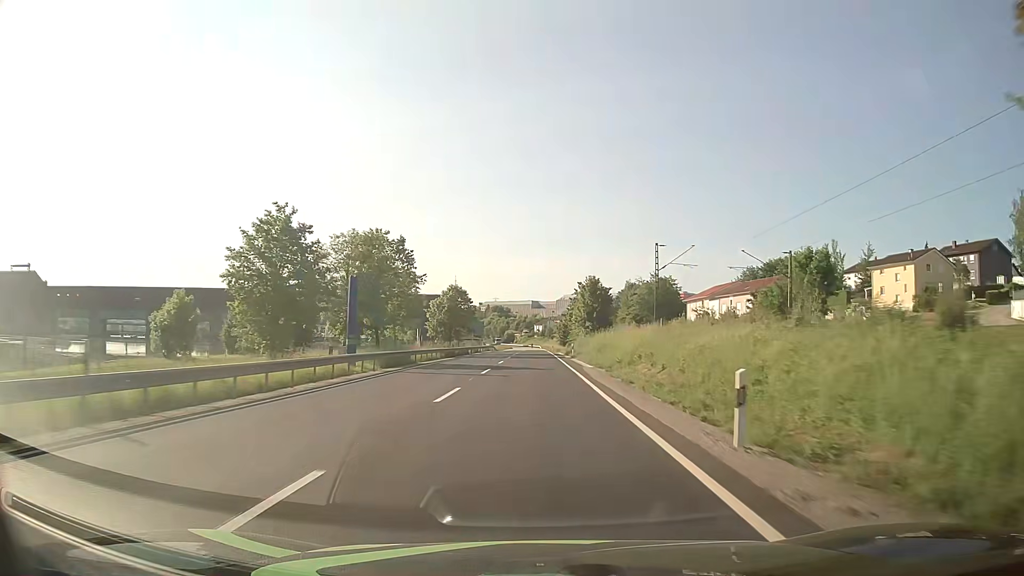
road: primary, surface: asphalt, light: Day
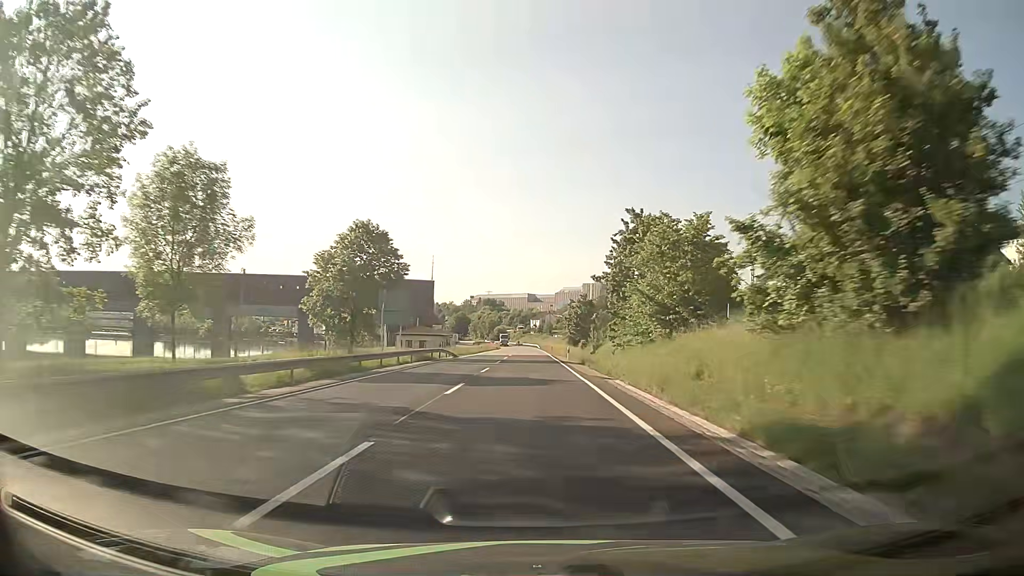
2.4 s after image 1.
(-0.1, +58.3) m; 0°
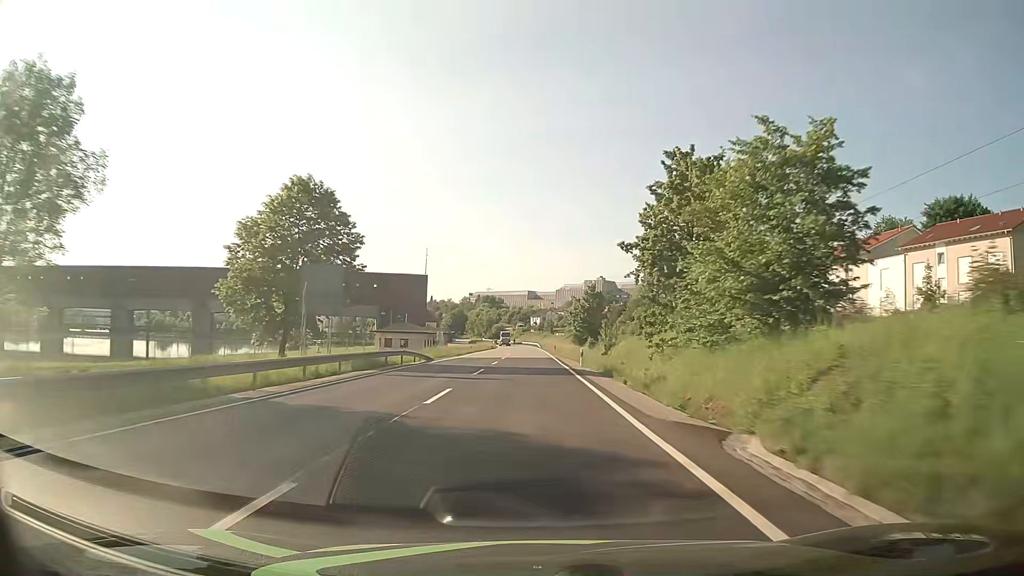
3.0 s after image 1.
(0.0, +14.7) m; 0°
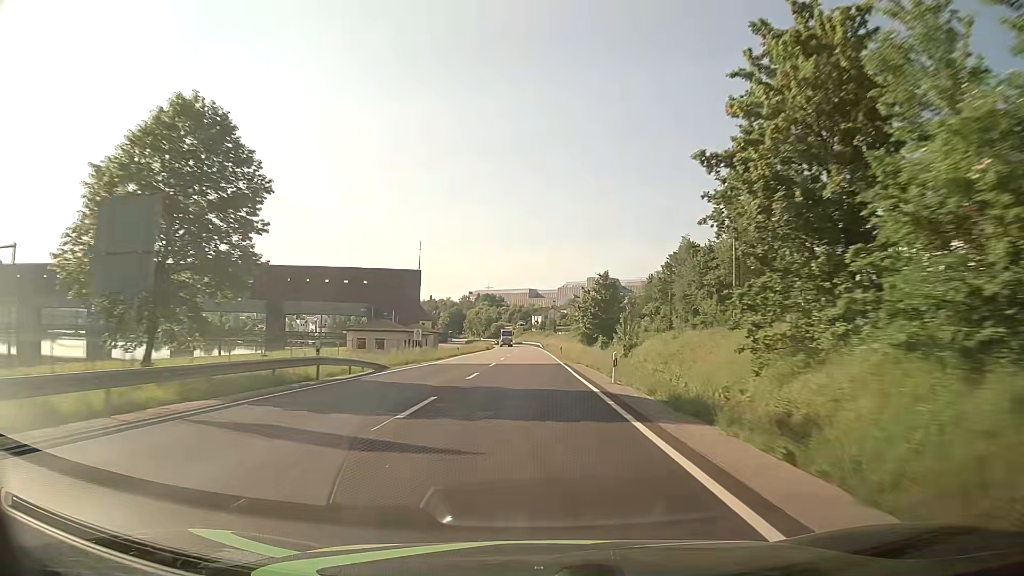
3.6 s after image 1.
(0.0, +14.7) m; 0°
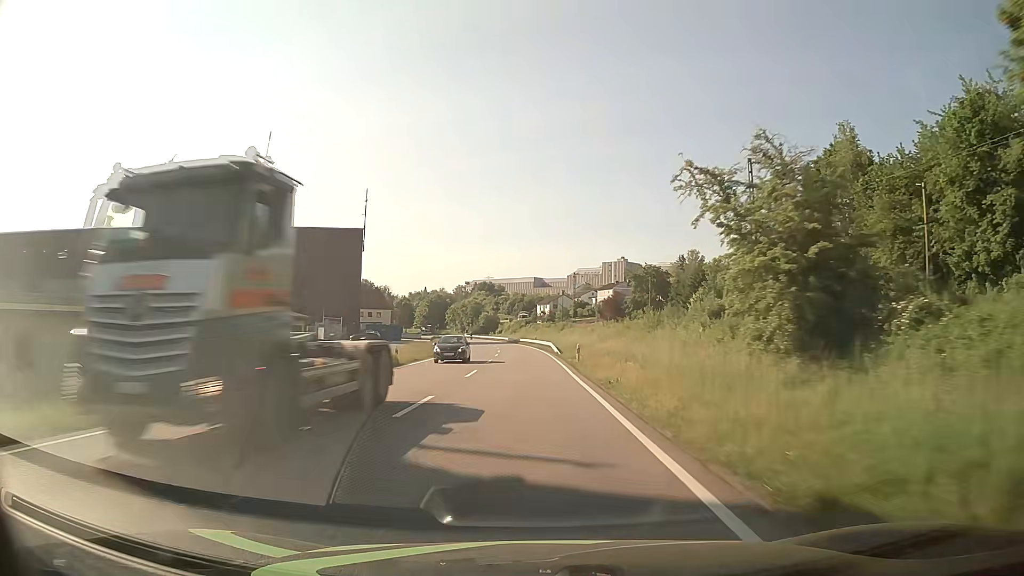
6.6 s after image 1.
(-0.1, +72.1) m; 0°
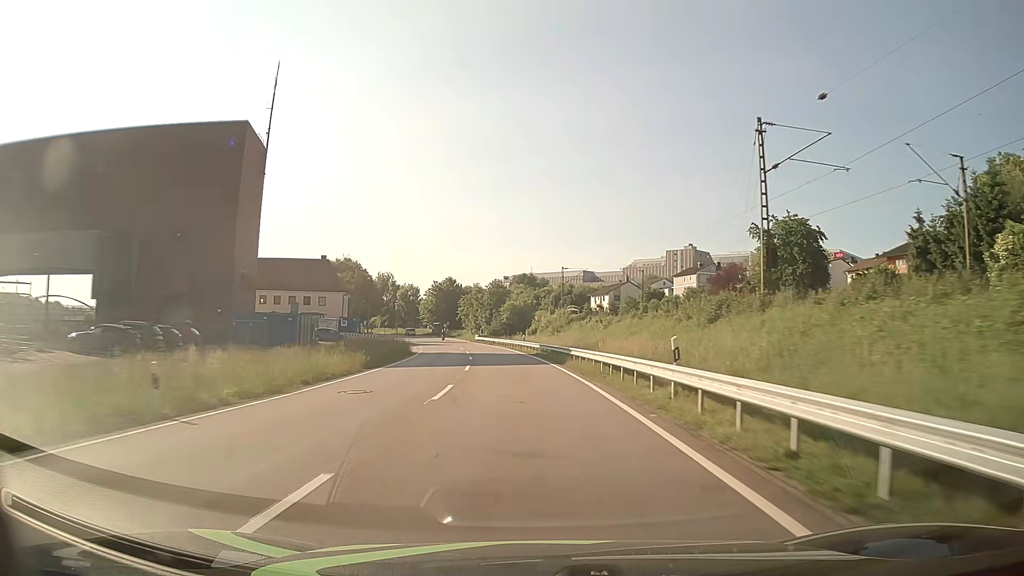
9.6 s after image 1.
(-1.9, +69.2) m; -4°
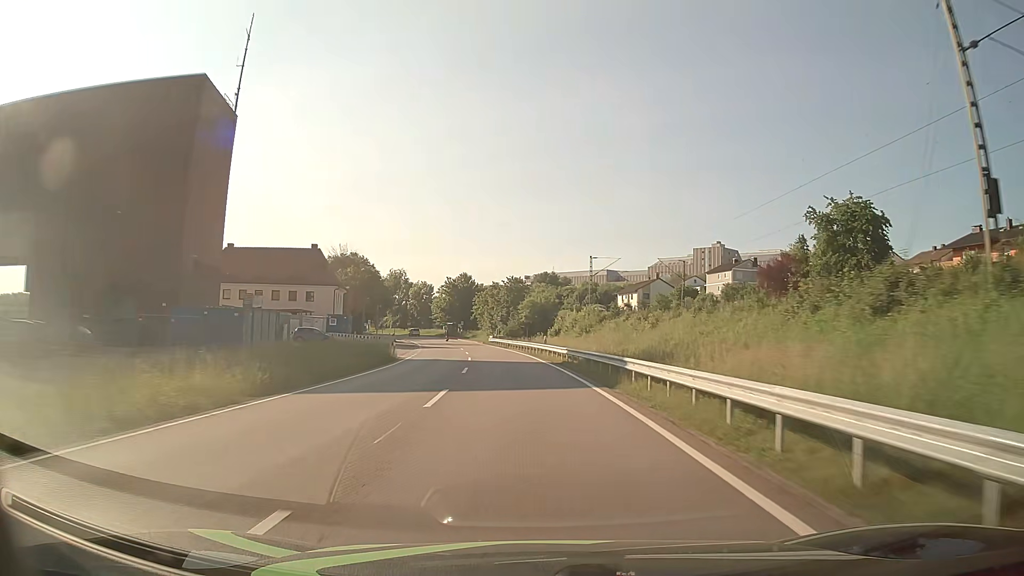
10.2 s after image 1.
(-0.2, +13.5) m; -2°
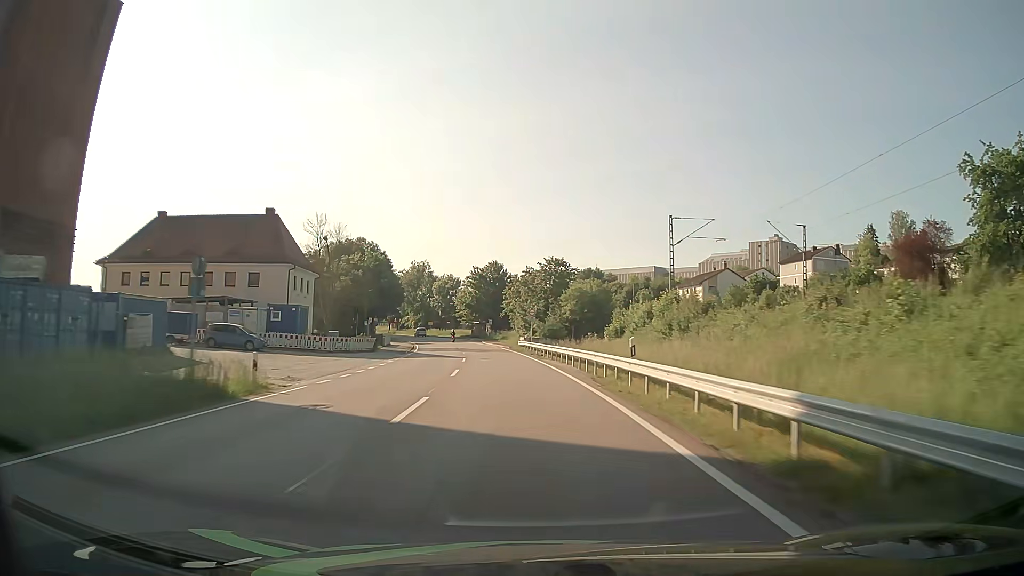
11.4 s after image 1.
(-0.7, +26.5) m; -3°
